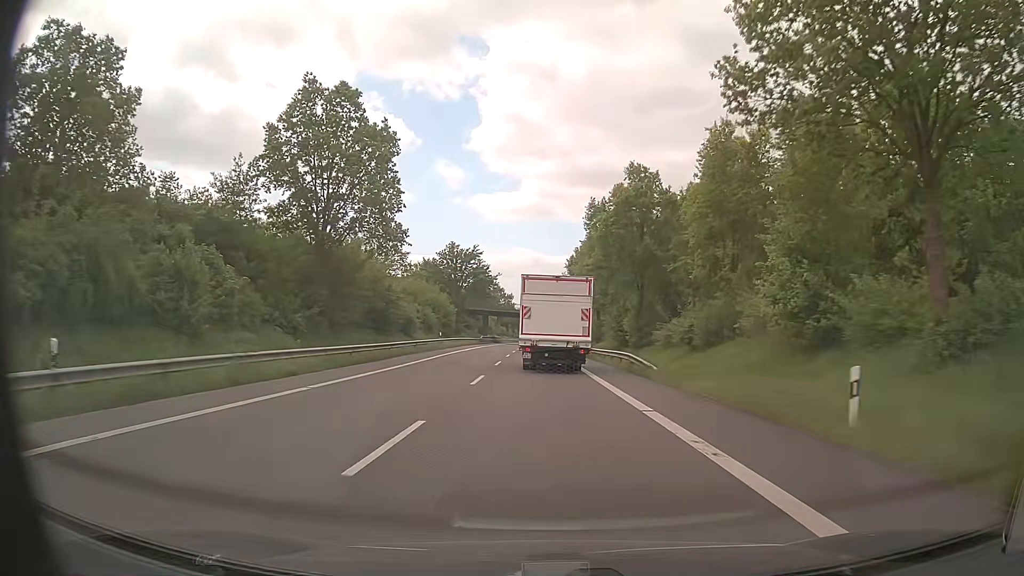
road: primary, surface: asphalt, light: Day
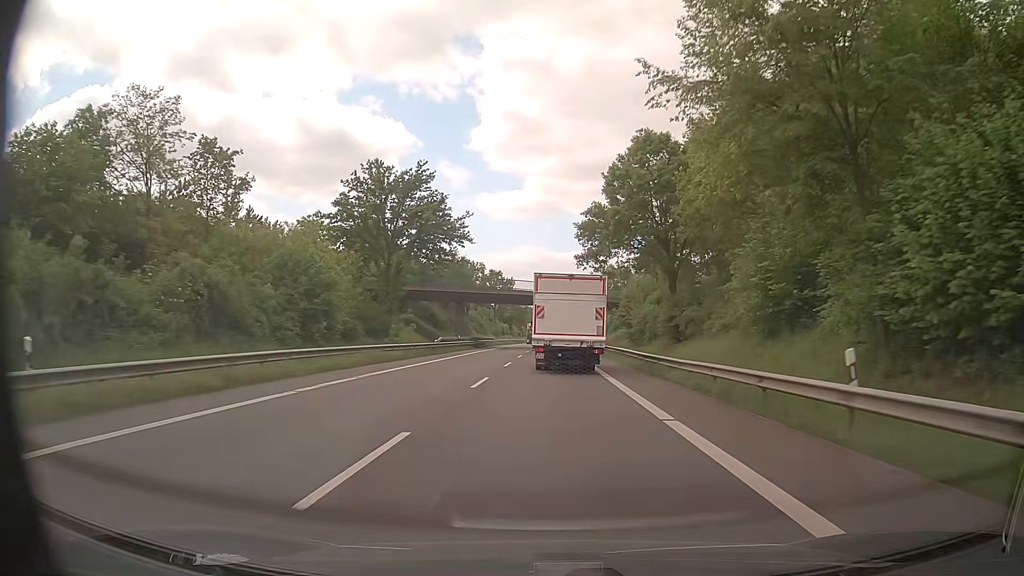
(-0.6, +49.2) m; -1°
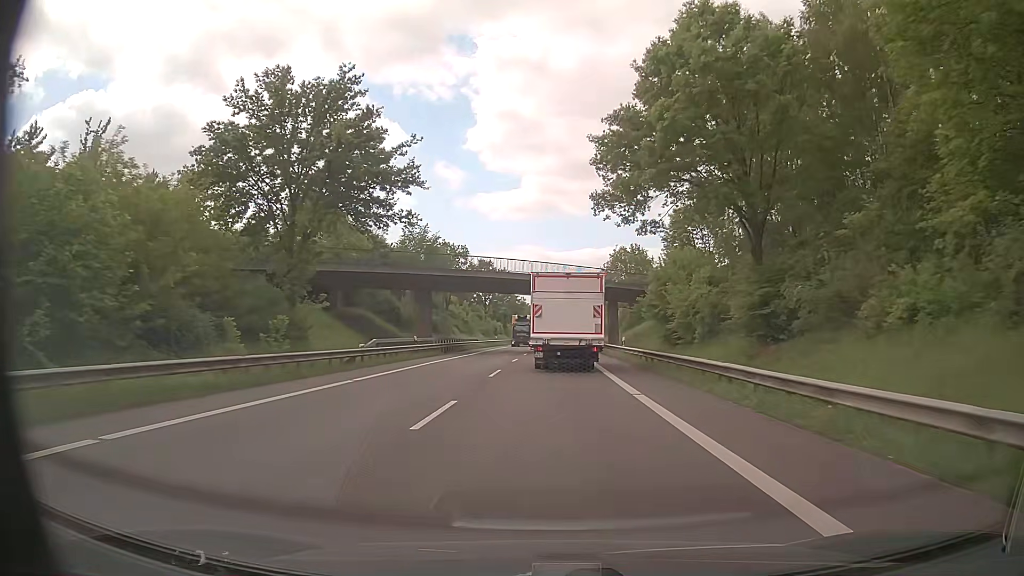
(-0.1, +19.5) m; 0°
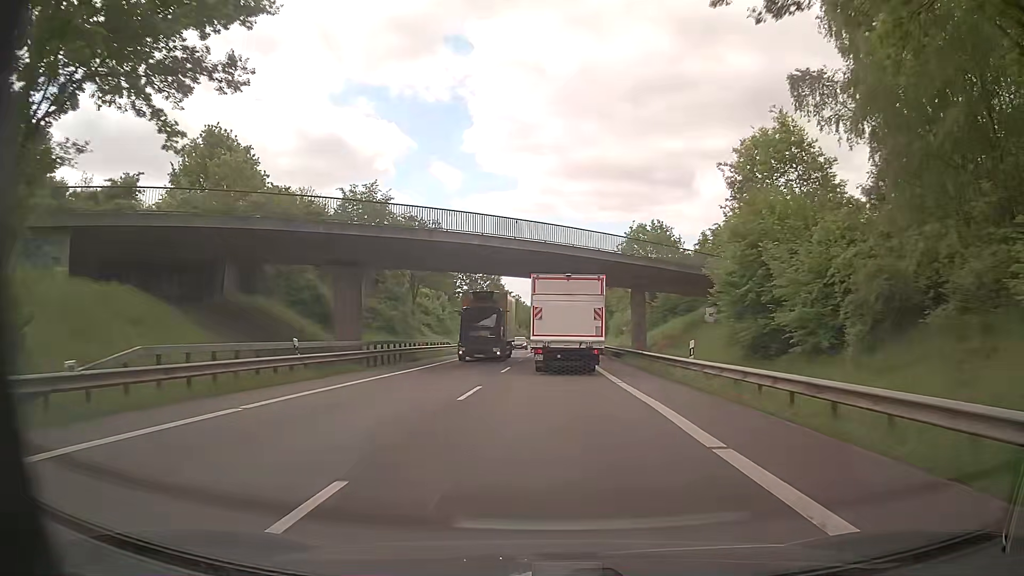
(+0.1, +19.5) m; 0°
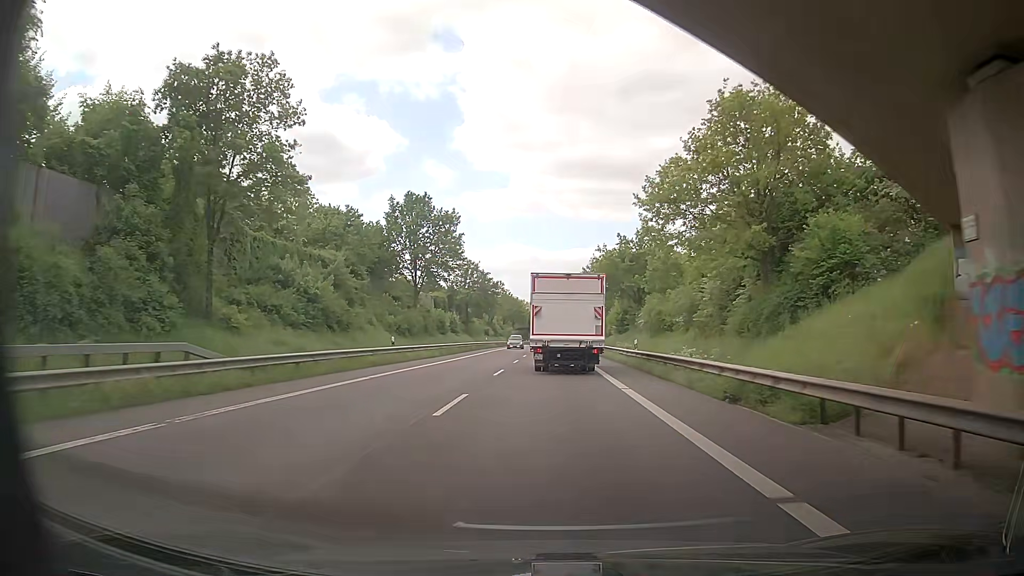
(+0.4, +38.7) m; +3°
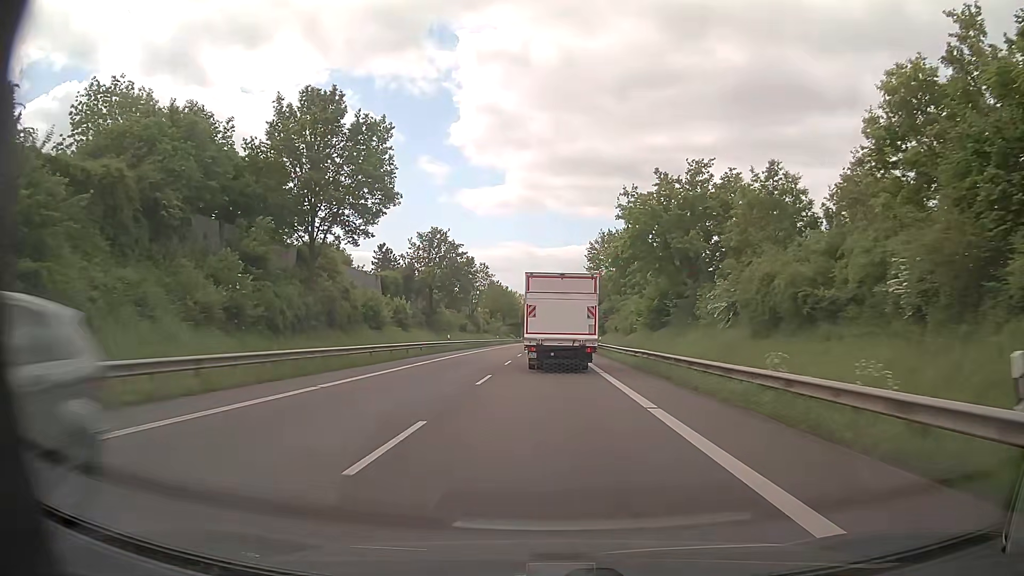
(-0.7, +28.8) m; -2°
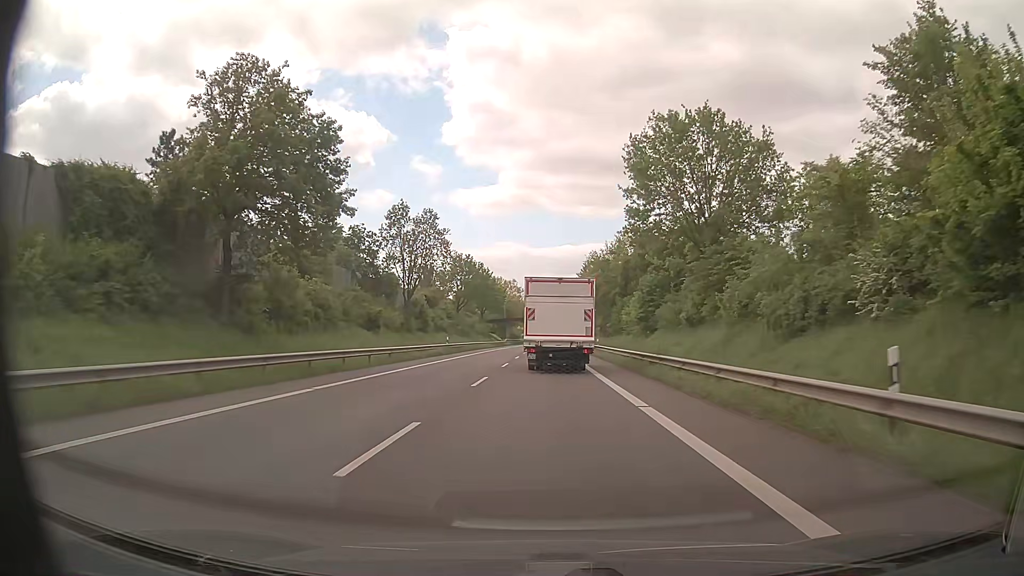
(+0.1, +48.0) m; 0°
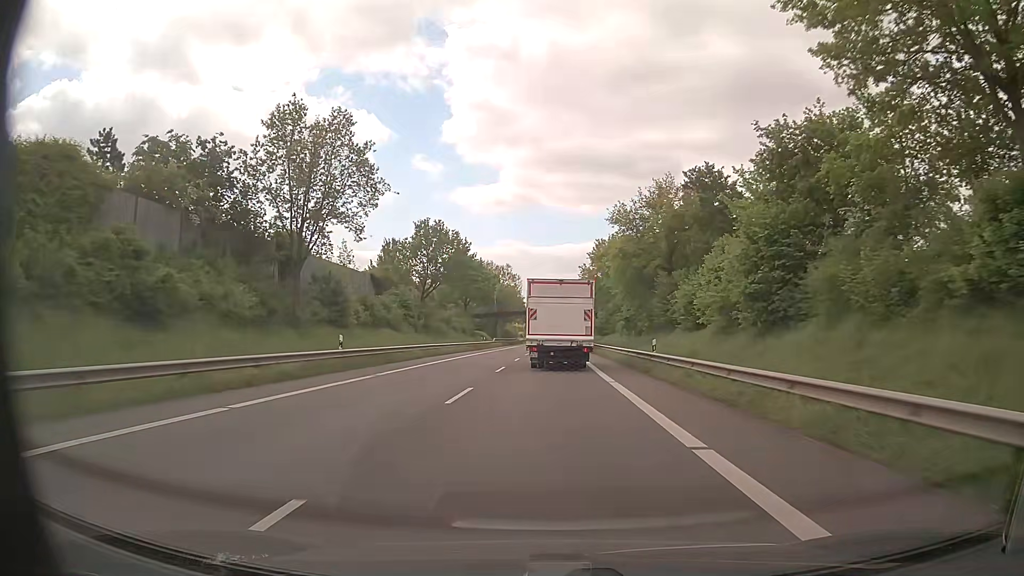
(+0.2, +29.0) m; 0°
(0, +10) (0, +20) (0, +30) (0, +40) (0, +50) (0, +60) (+1, +70) (+1, +80) (+1, +90) (+1, +100) m
